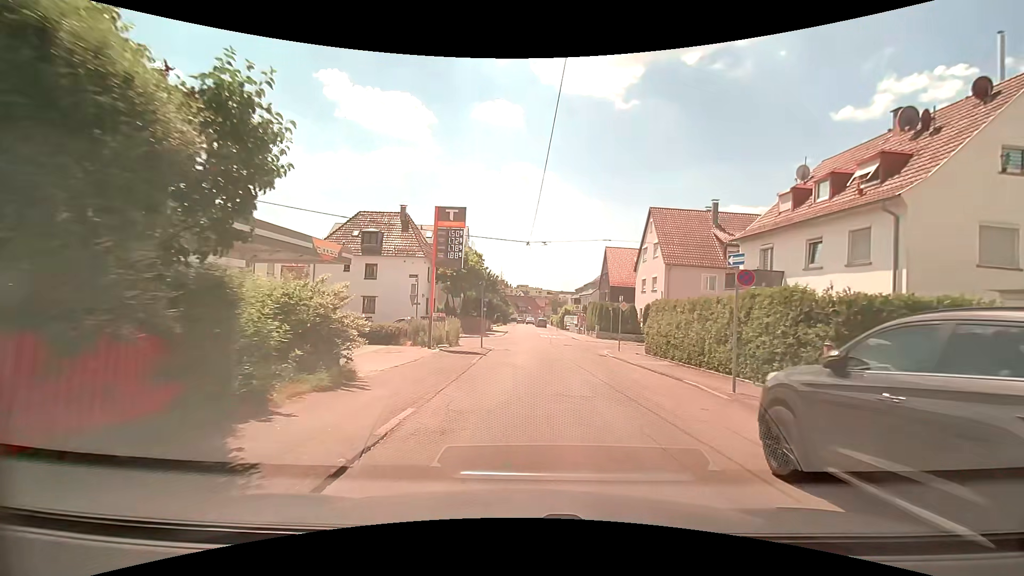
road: residential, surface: asphalt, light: Day
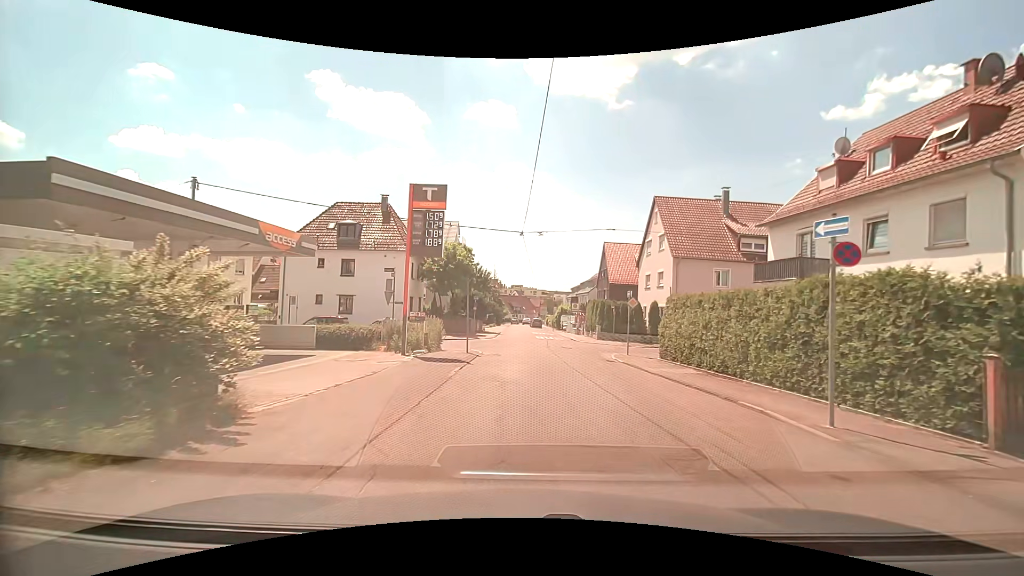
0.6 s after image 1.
(+0.1, +4.0) m; +1°
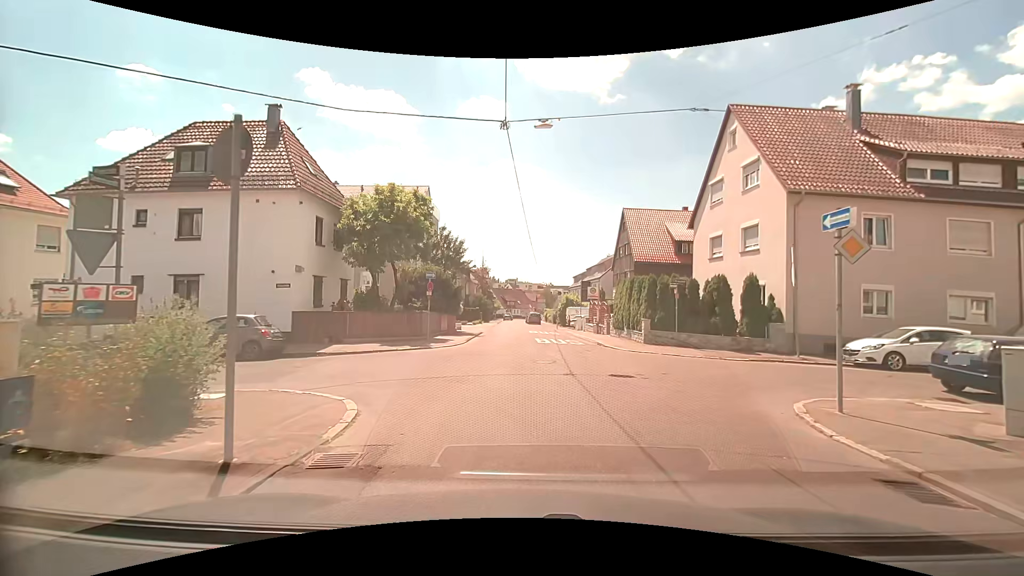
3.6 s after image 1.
(+0.2, +17.1) m; -1°
